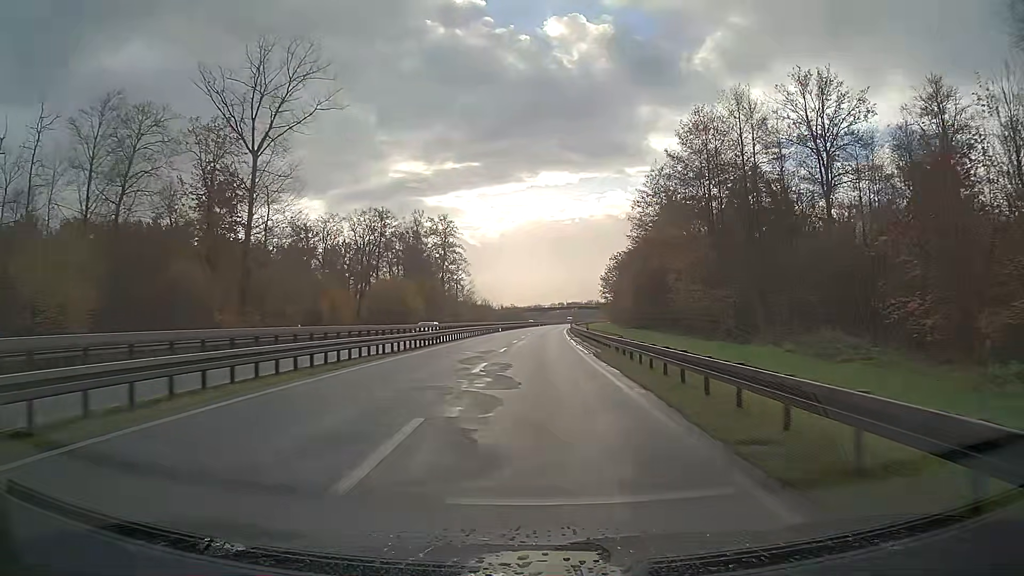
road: trunk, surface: asphalt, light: Day
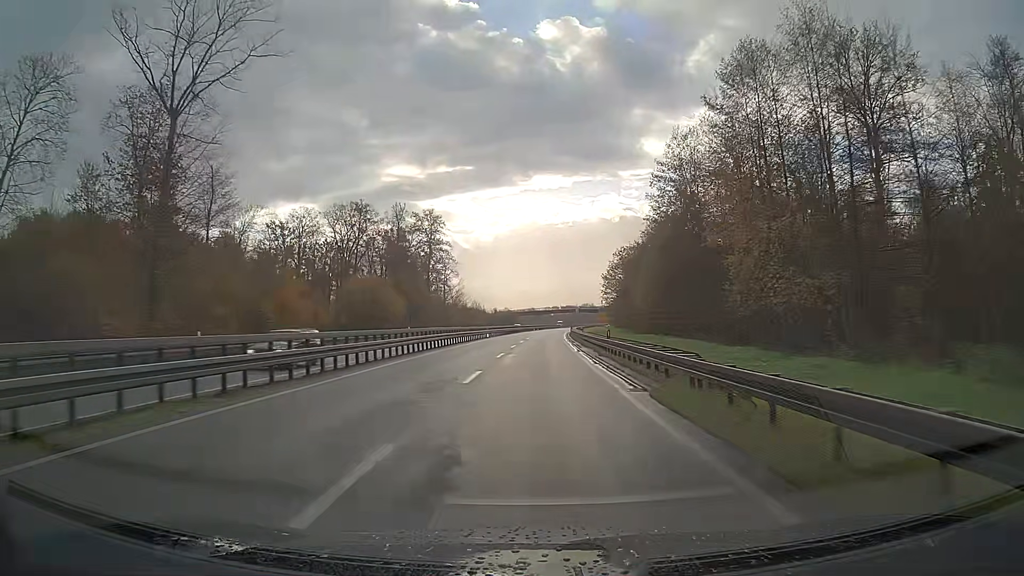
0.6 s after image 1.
(+0.1, +13.5) m; +1°
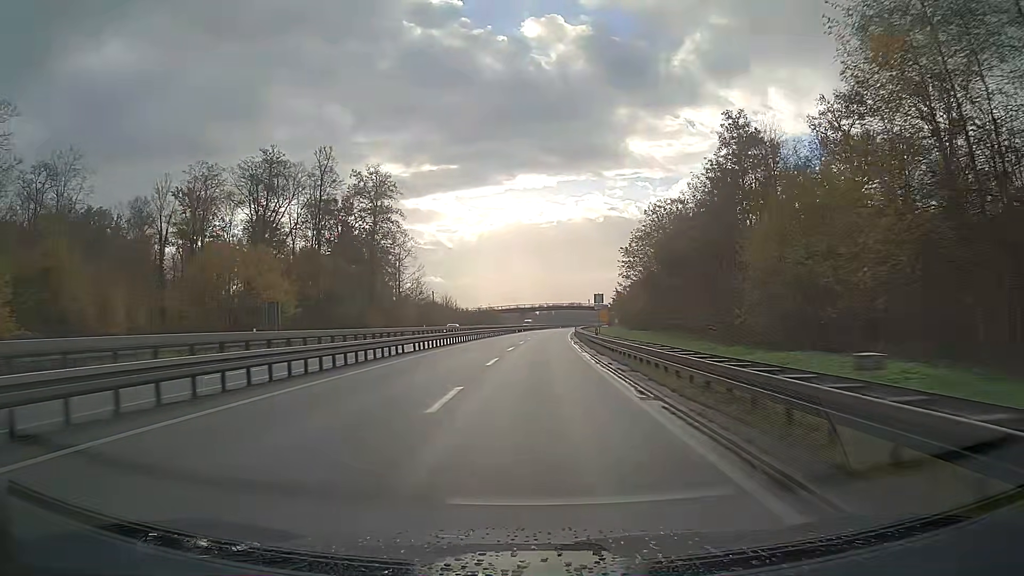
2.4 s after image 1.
(+0.5, +40.9) m; +1°
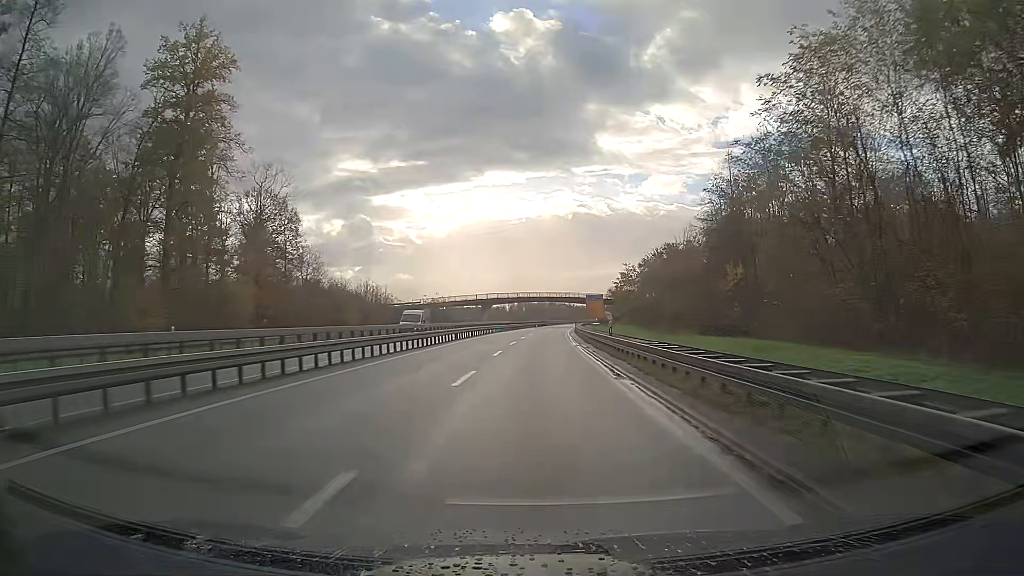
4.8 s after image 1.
(+1.1, +55.5) m; +2°
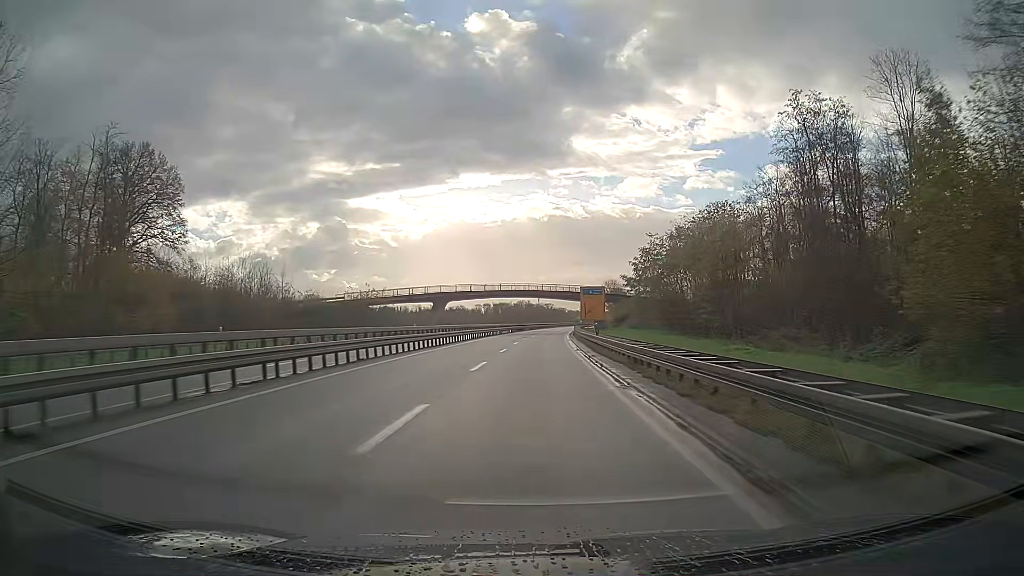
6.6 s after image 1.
(+0.8, +42.3) m; +2°
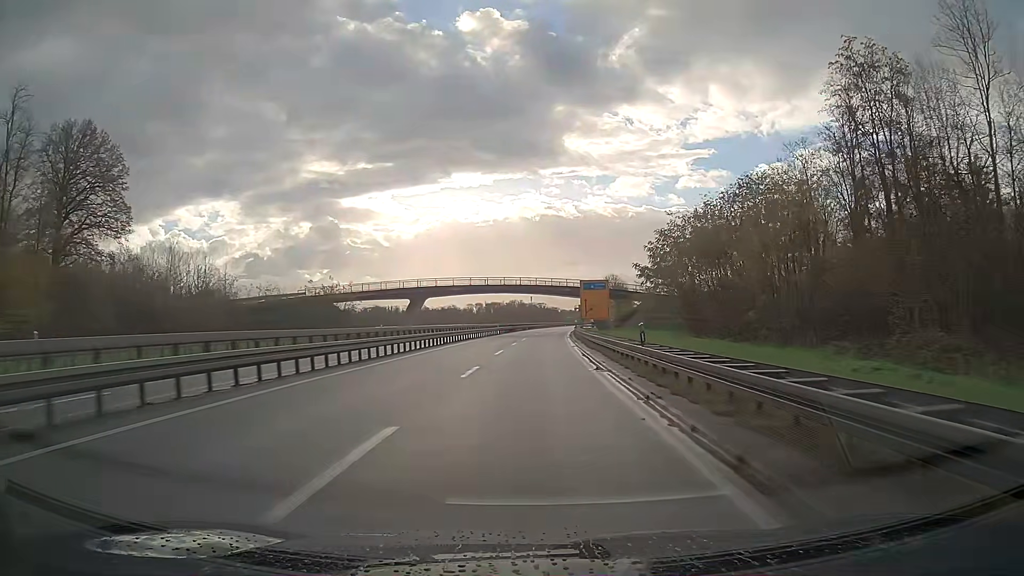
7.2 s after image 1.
(+0.1, +14.2) m; +1°
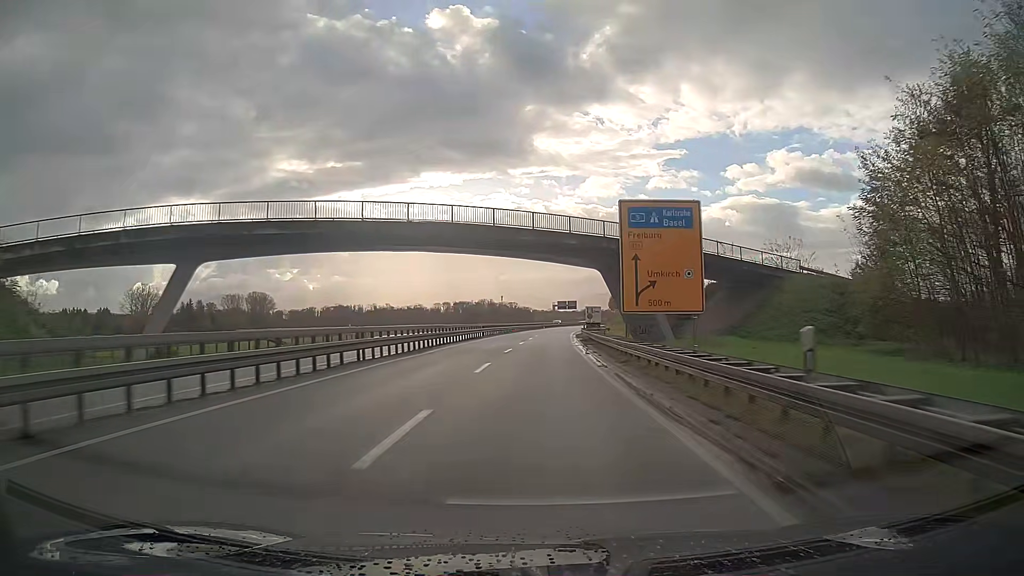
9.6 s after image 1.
(+1.2, +57.4) m; +3°
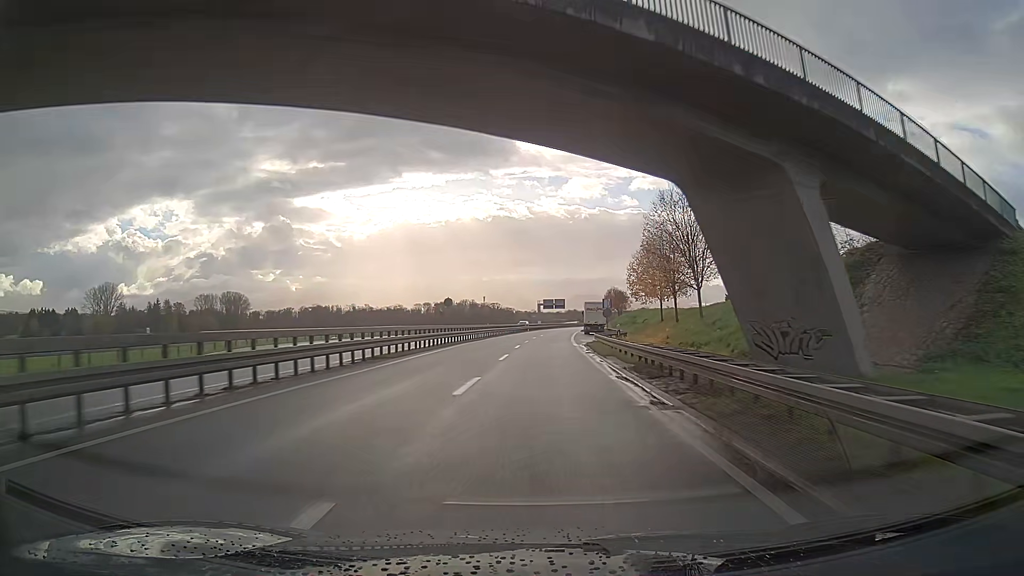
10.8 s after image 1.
(+0.4, +29.1) m; +2°
